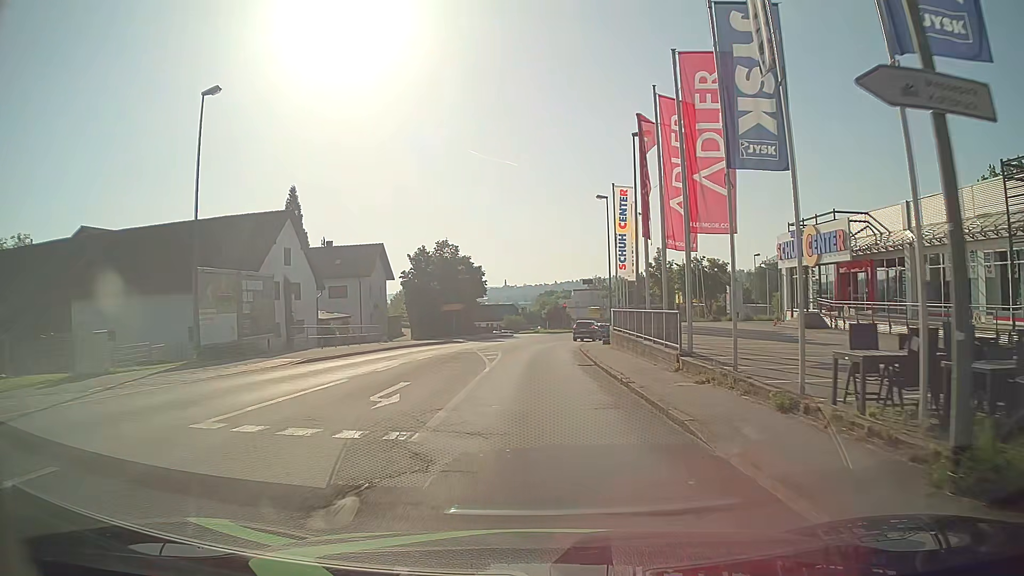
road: tertiary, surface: asphalt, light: Day
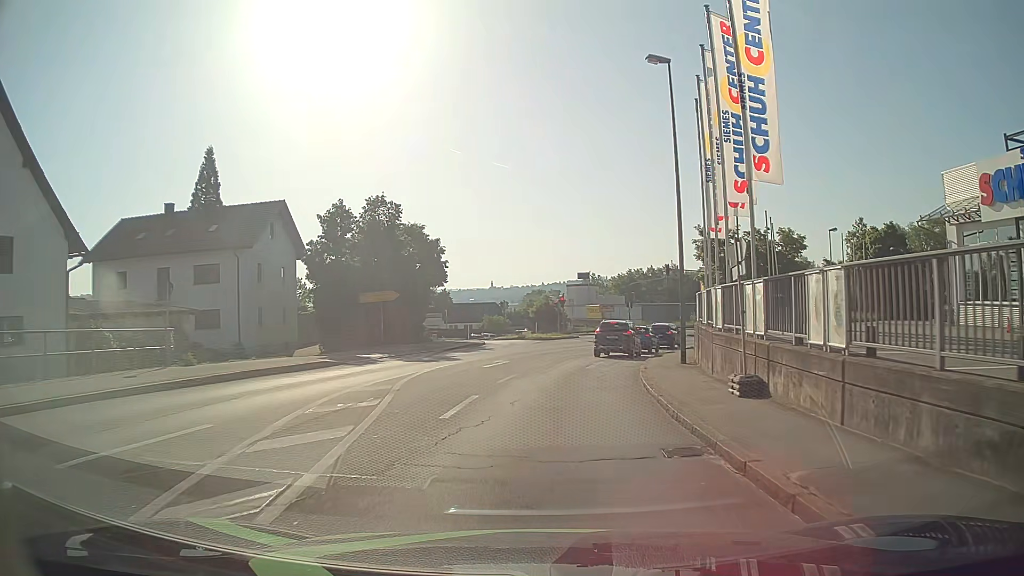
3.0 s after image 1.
(+0.2, +25.3) m; +2°
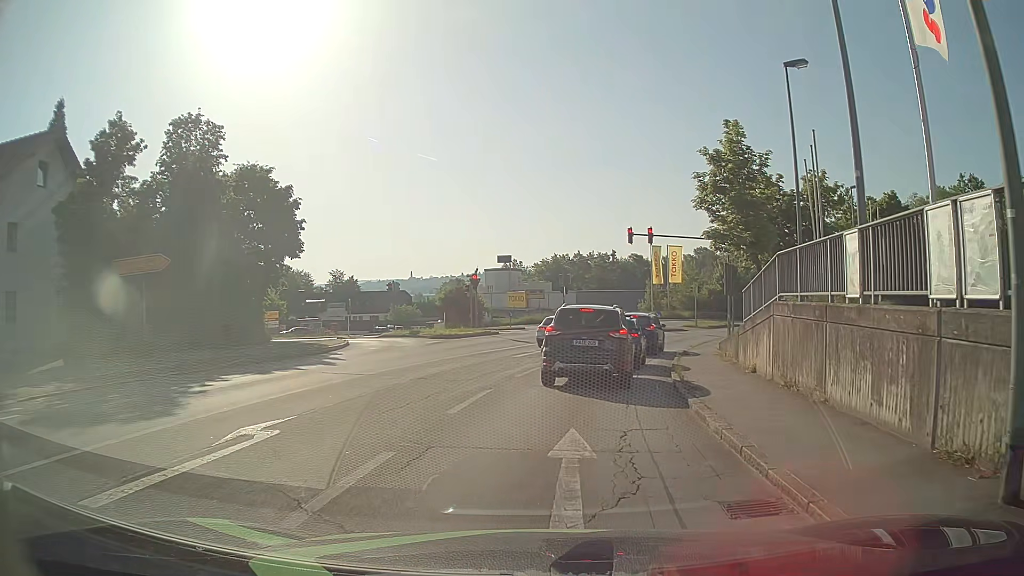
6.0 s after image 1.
(+0.8, +17.4) m; +7°
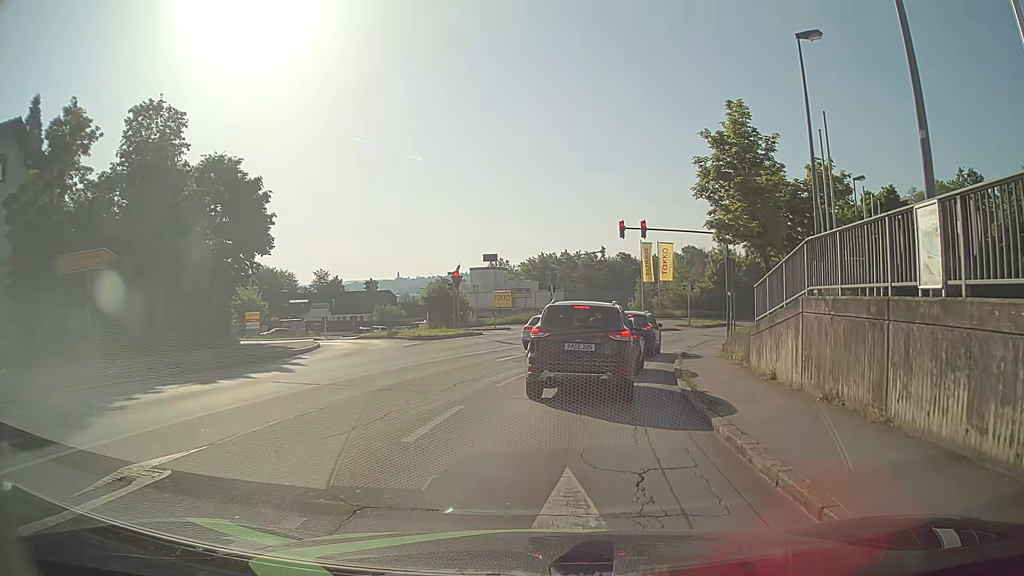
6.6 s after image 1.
(0.0, +2.3) m; 0°
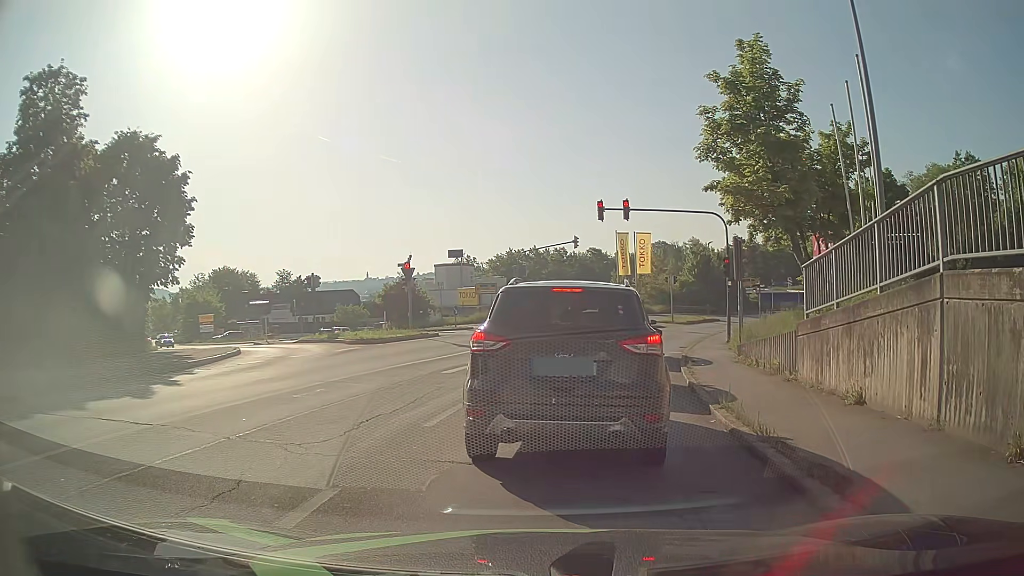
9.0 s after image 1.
(+0.2, +5.0) m; +2°
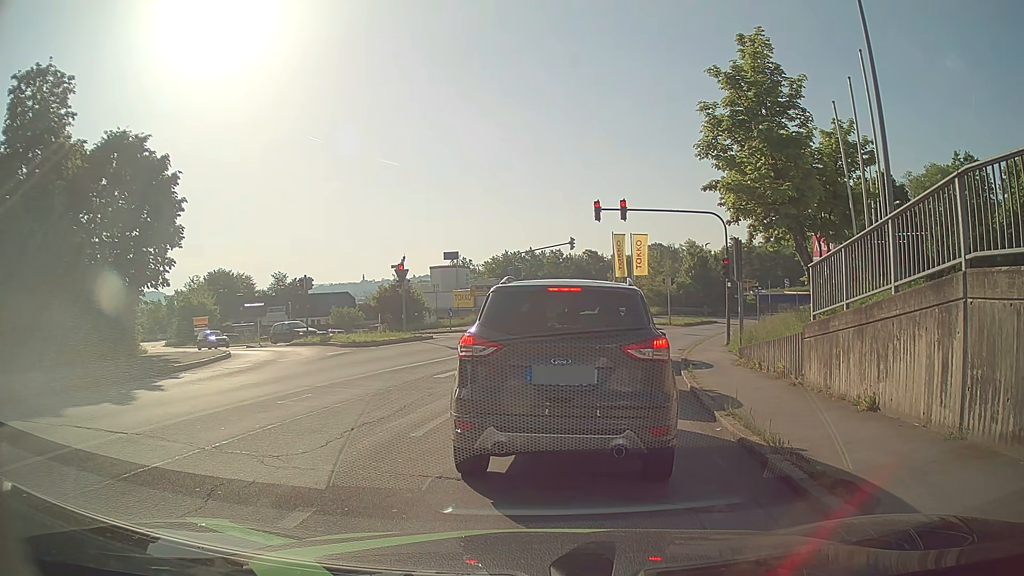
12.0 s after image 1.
(0.0, +0.6) m; 0°
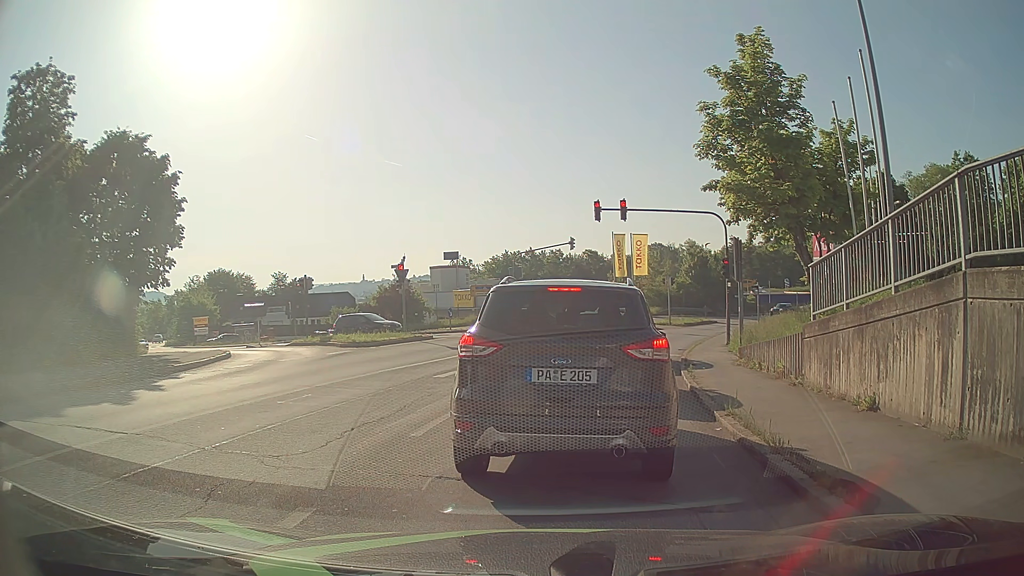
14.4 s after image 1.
(0.0, 0.0) m; 0°
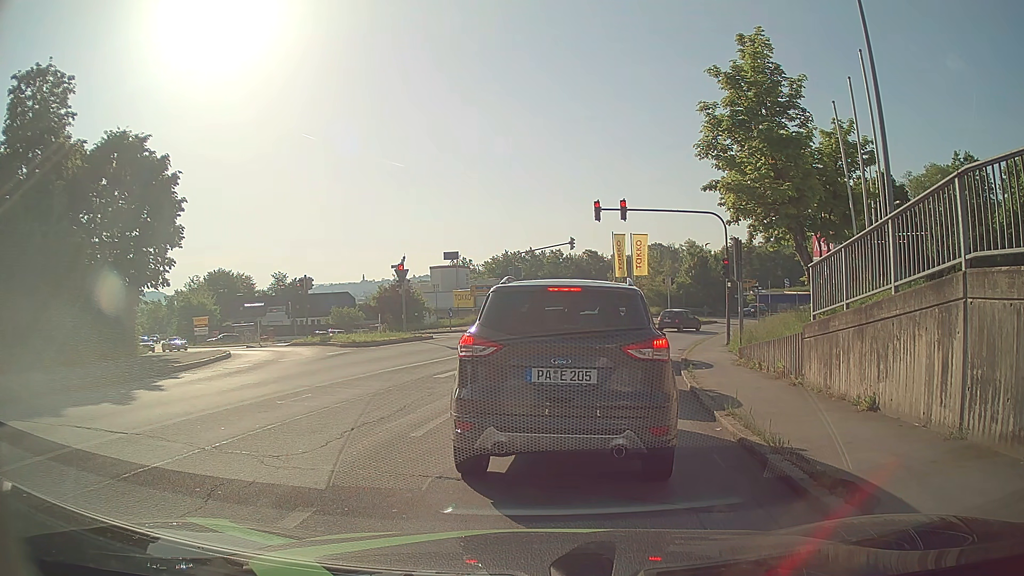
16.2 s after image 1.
(0.0, 0.0) m; 0°
(+1, +10) (+3, +20) (+5, +29) (+9, +39) (+13, +48) (+18, +56) (+24, +64) (+31, +72) (+39, +78) (+46, +85) m
